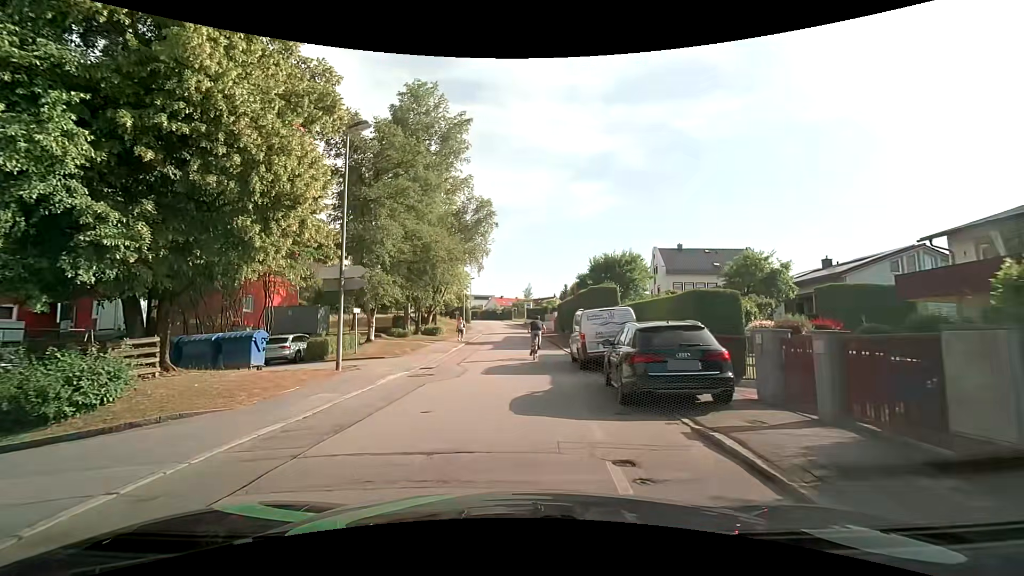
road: residential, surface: asphalt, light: Day
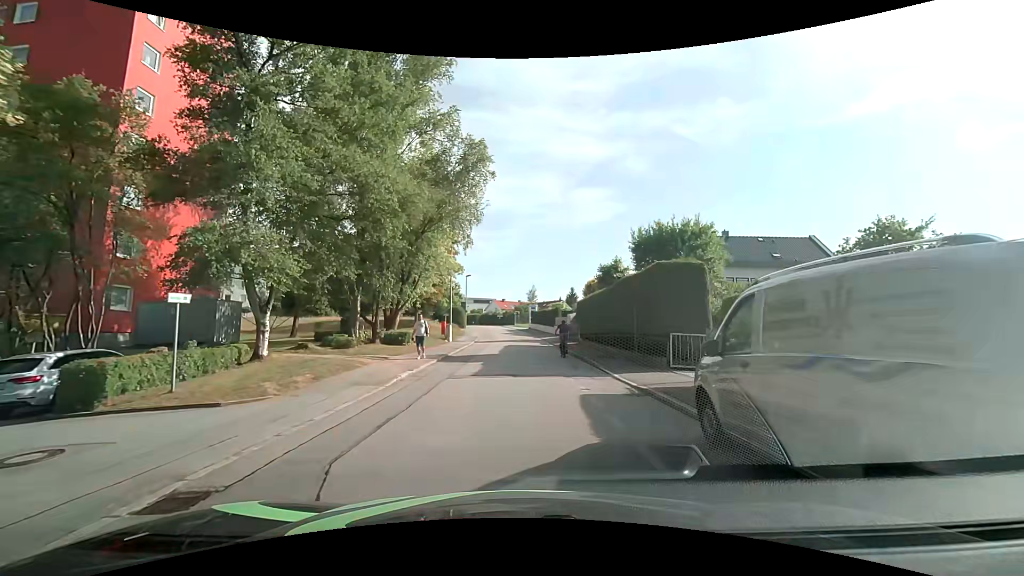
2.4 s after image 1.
(-0.2, +13.3) m; 0°
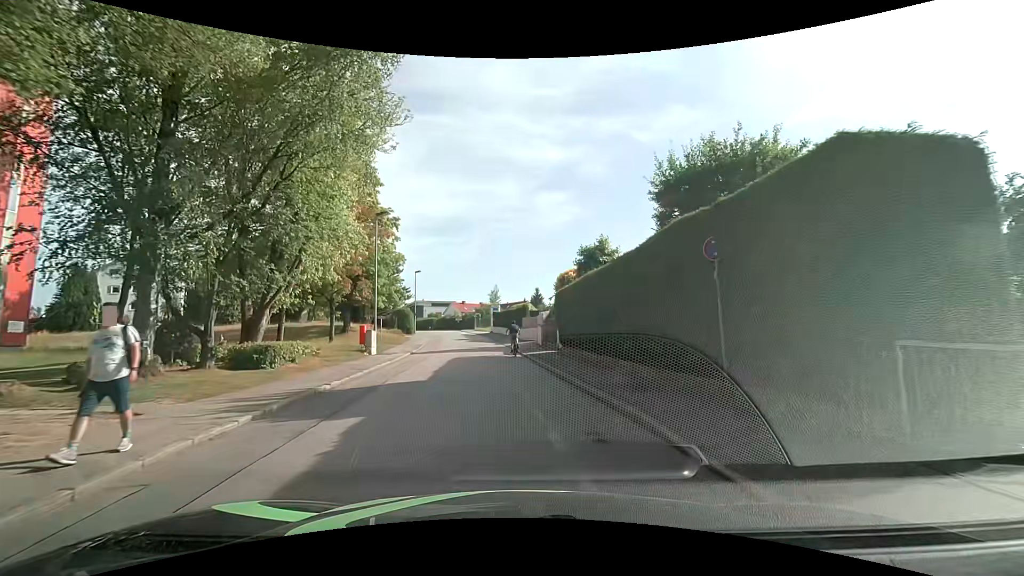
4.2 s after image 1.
(+0.5, +11.5) m; +4°
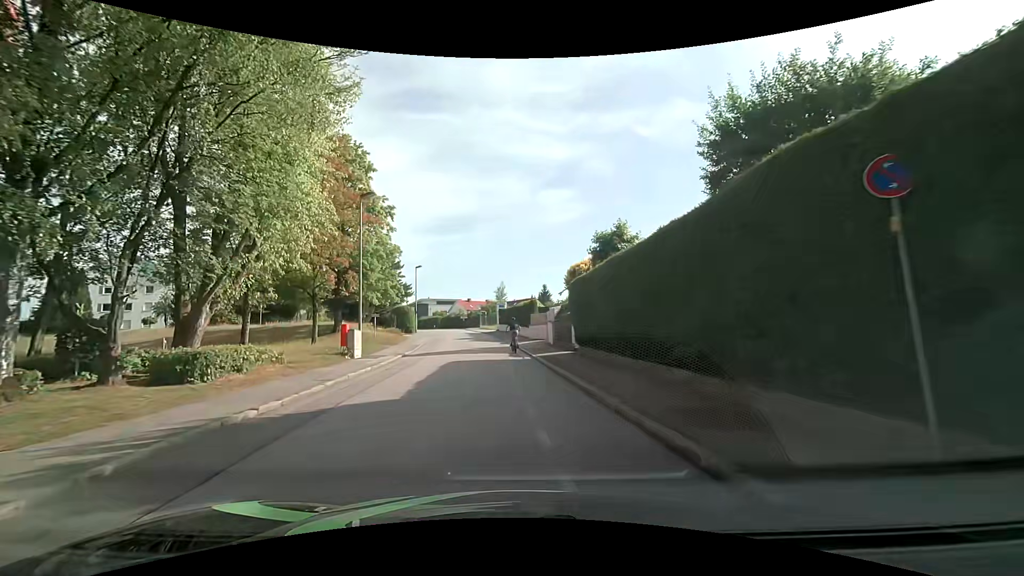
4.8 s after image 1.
(0.0, +4.0) m; 0°
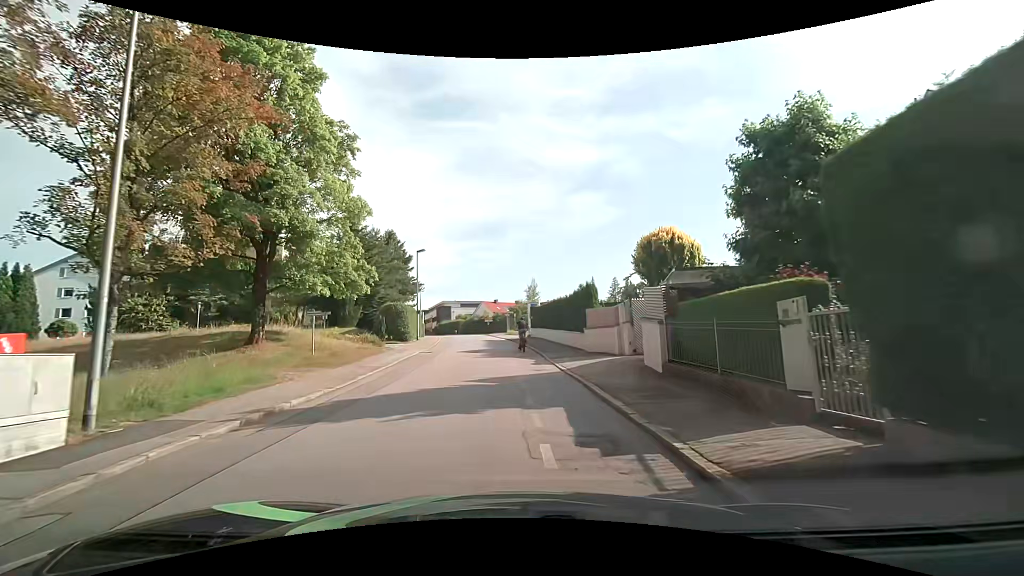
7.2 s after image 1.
(-0.7, +16.8) m; -4°
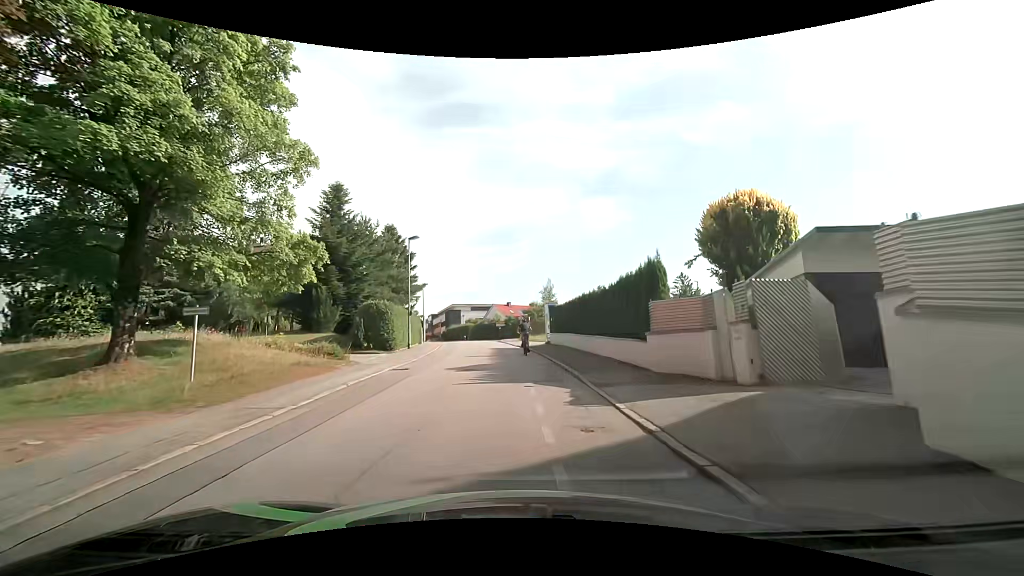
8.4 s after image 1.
(-0.1, +8.9) m; -1°
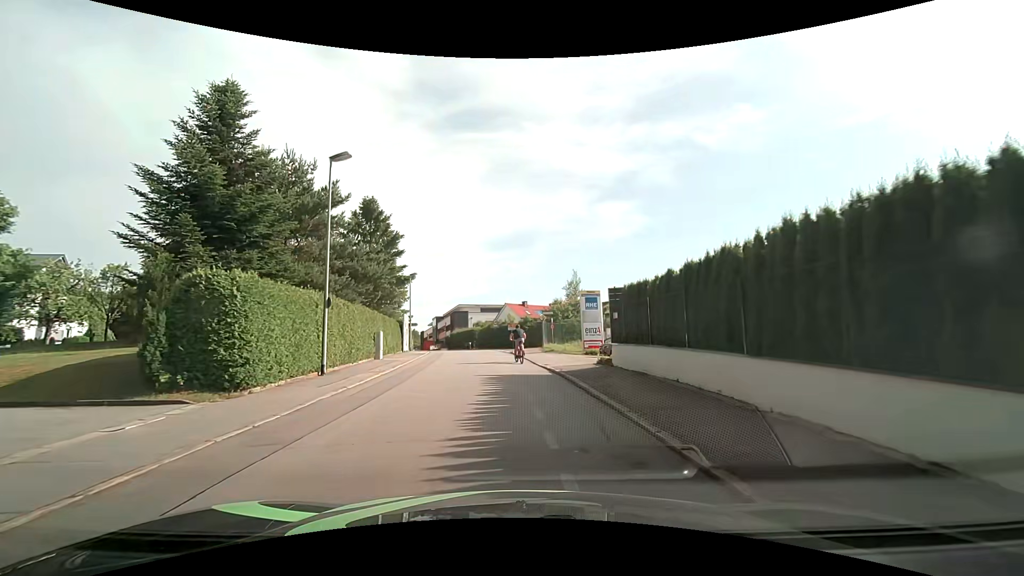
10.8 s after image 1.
(-0.6, +18.2) m; -2°
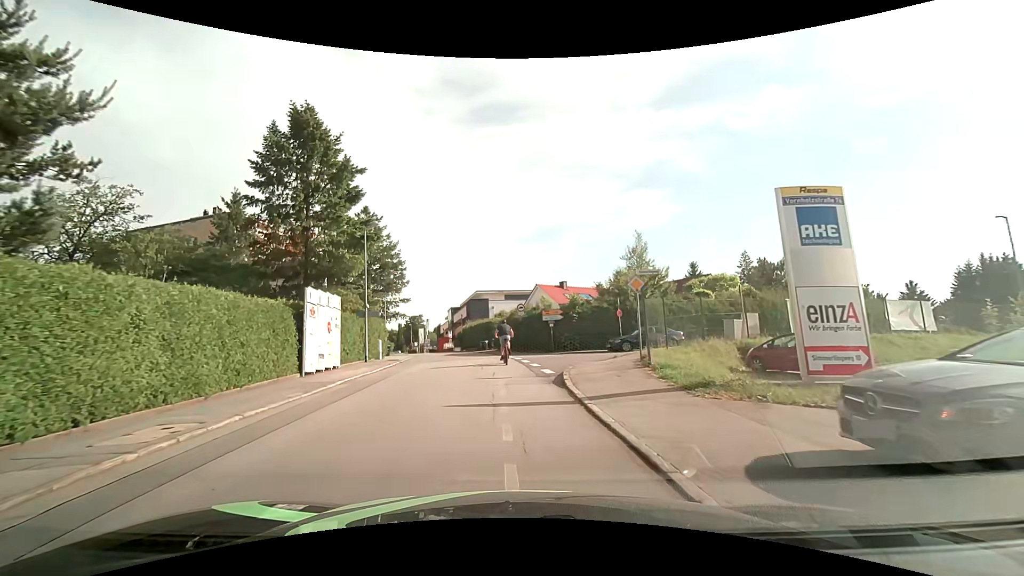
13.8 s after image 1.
(-0.6, +23.8) m; -3°
